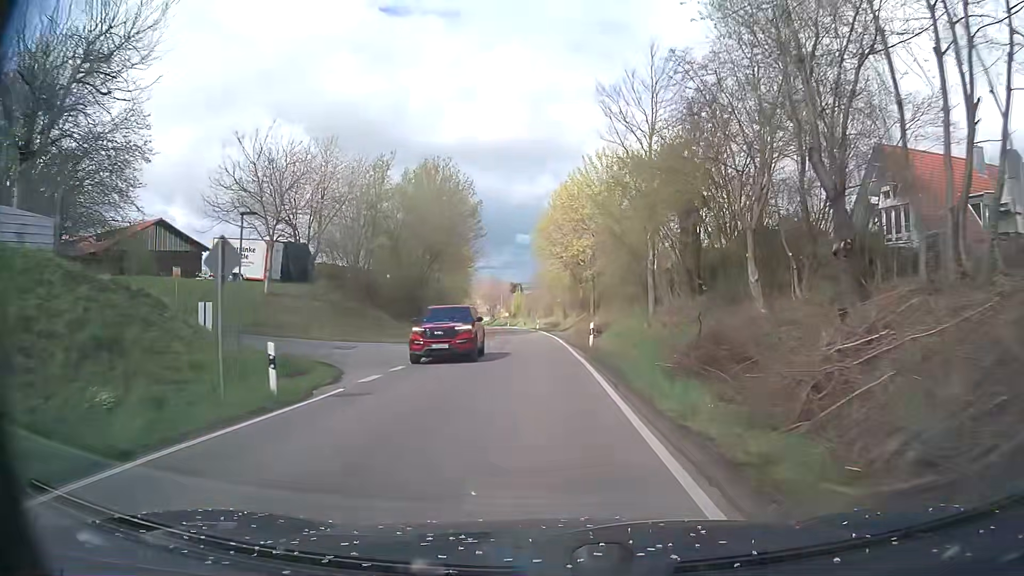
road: tertiary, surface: asphalt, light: Day
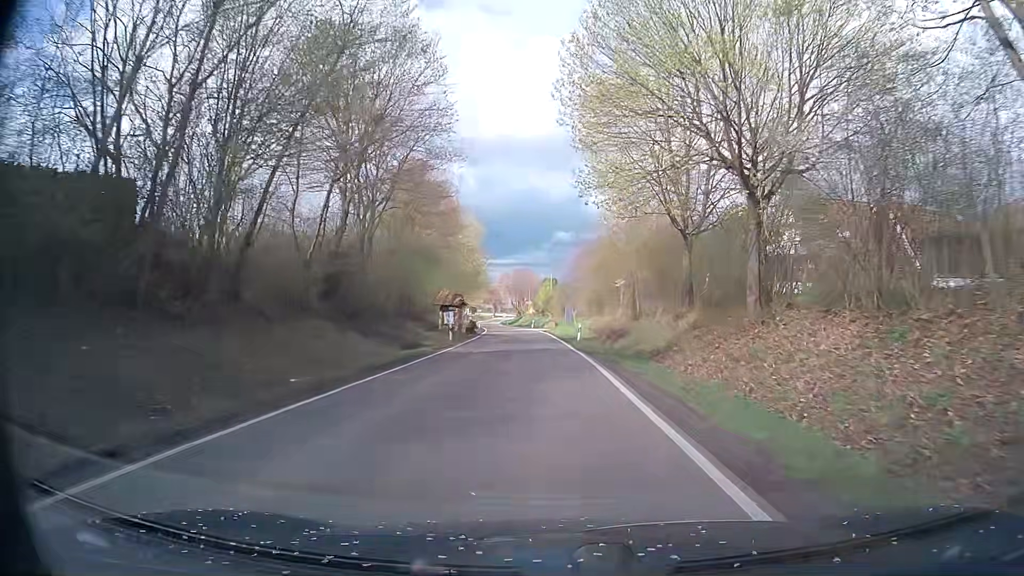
(-1.2, +40.7) m; -3°
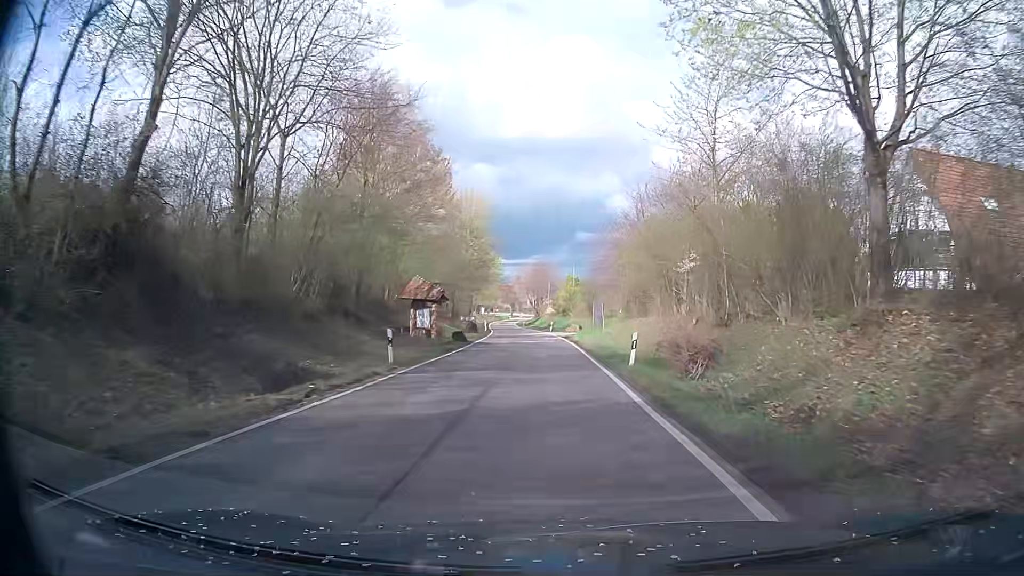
(-0.3, +16.4) m; -2°
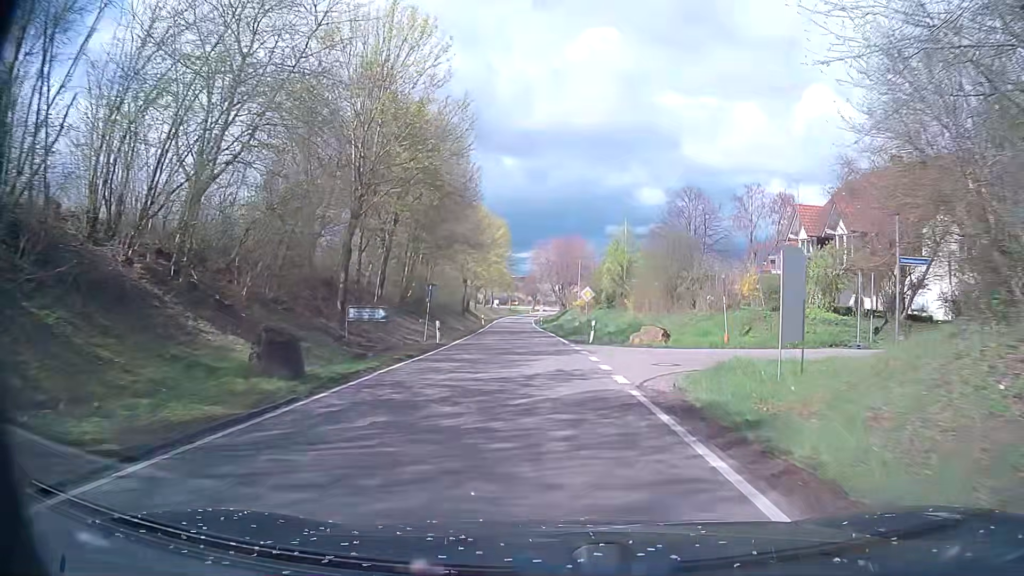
(-0.5, +41.3) m; -2°
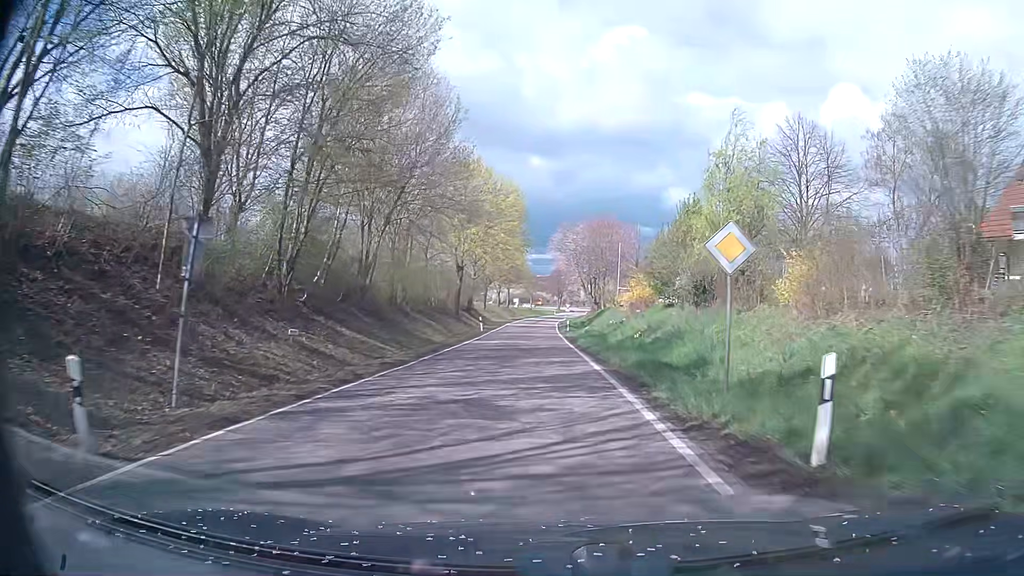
(-0.4, +25.1) m; -2°
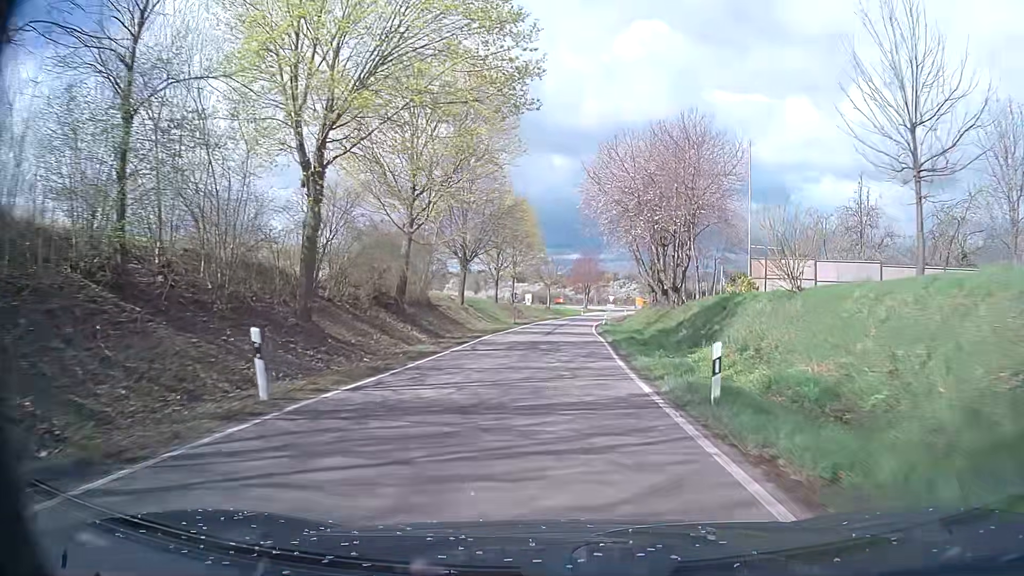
(-0.9, +42.5) m; -1°
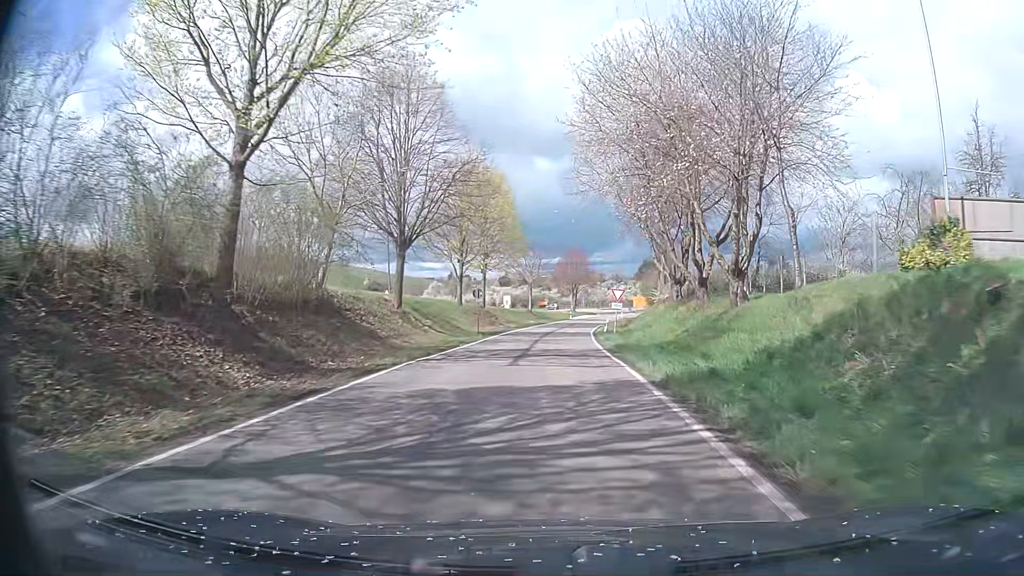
(0.0, +17.1) m; +1°
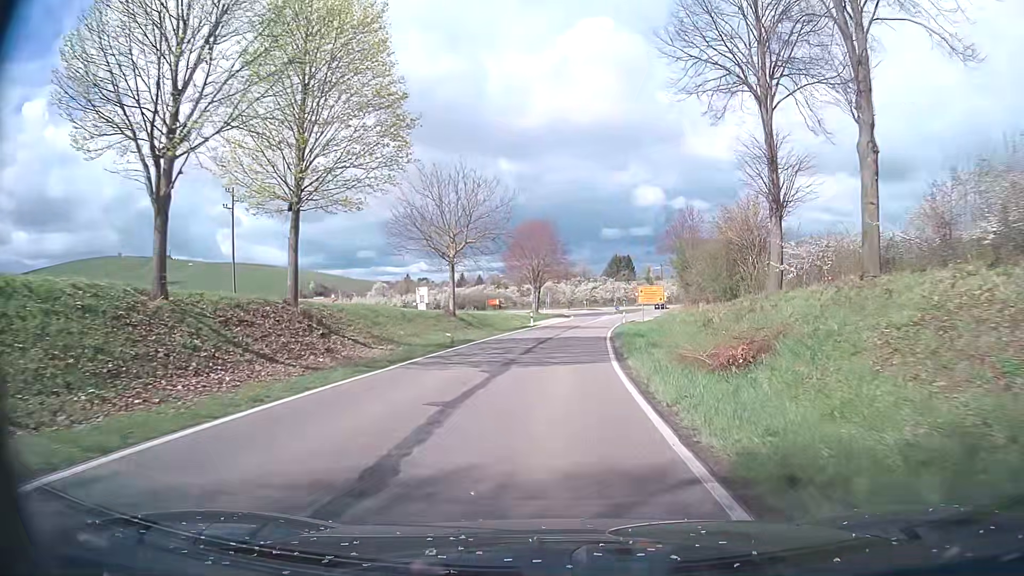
(+1.0, +40.8) m; +3°
